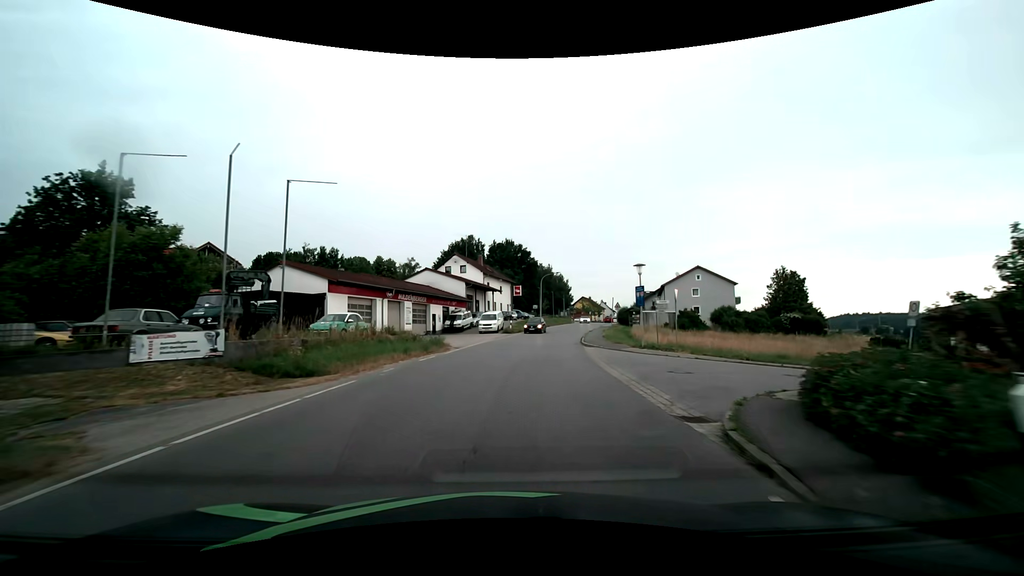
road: tertiary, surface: asphalt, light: Day
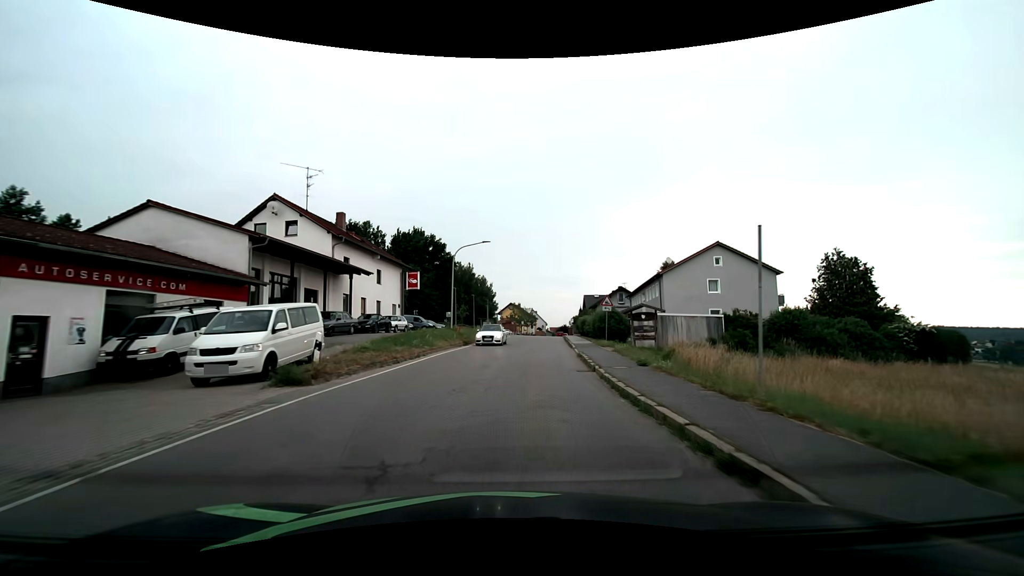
(+2.9, +35.1) m; +10°
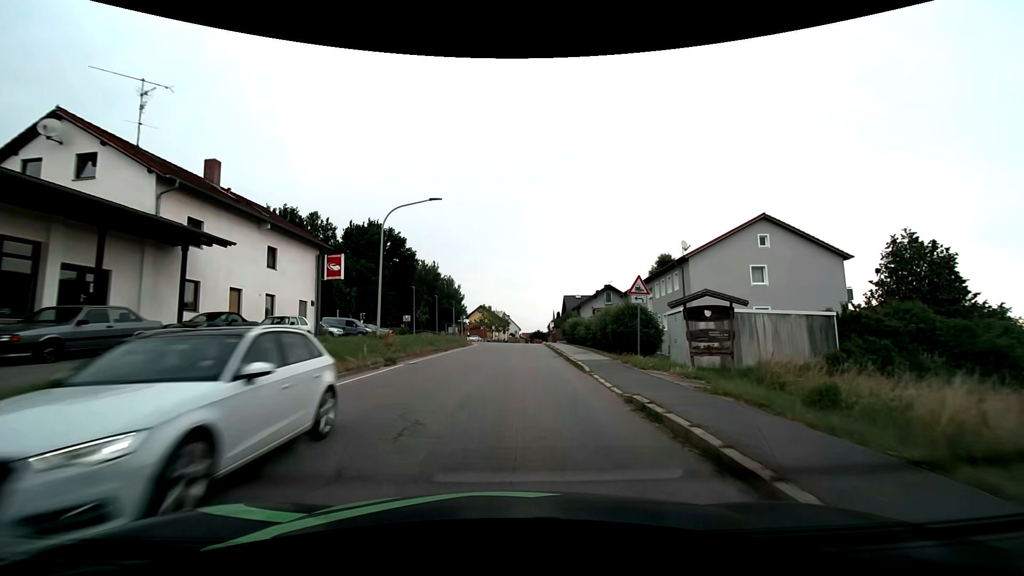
(+0.4, +14.3) m; +3°
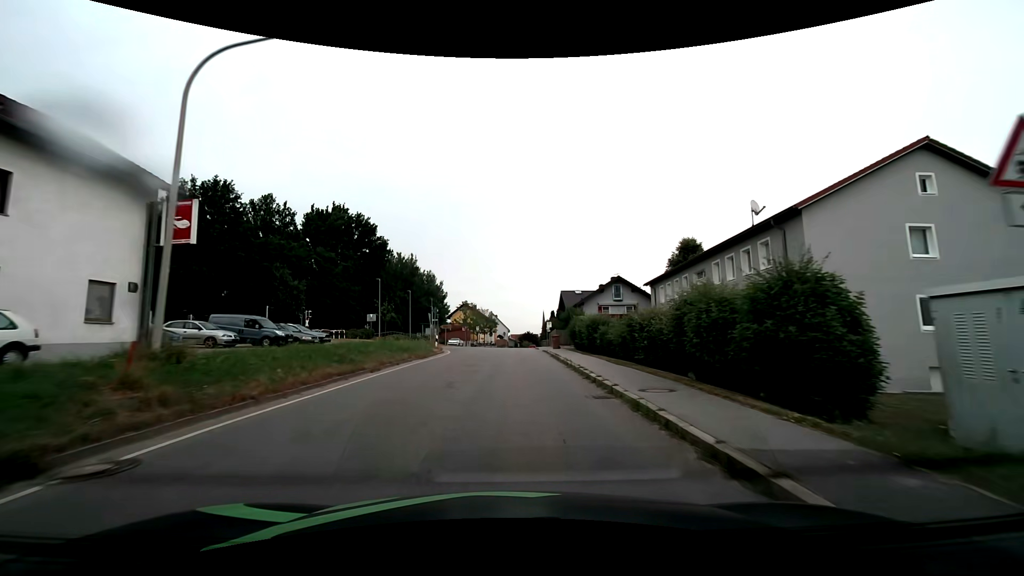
(+0.2, +14.6) m; +1°
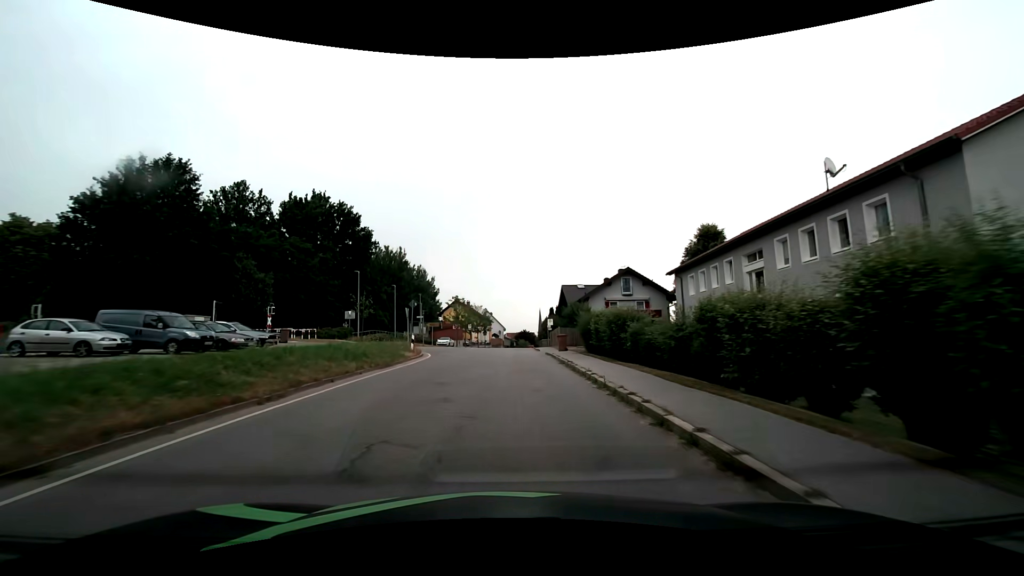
(0.0, +7.4) m; +1°
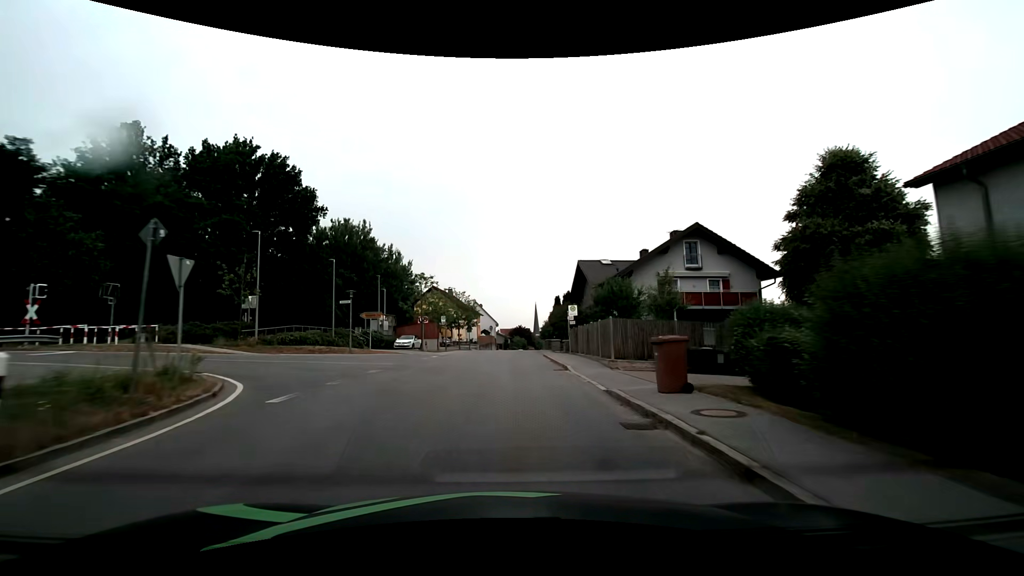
(+0.1, +22.2) m; 0°
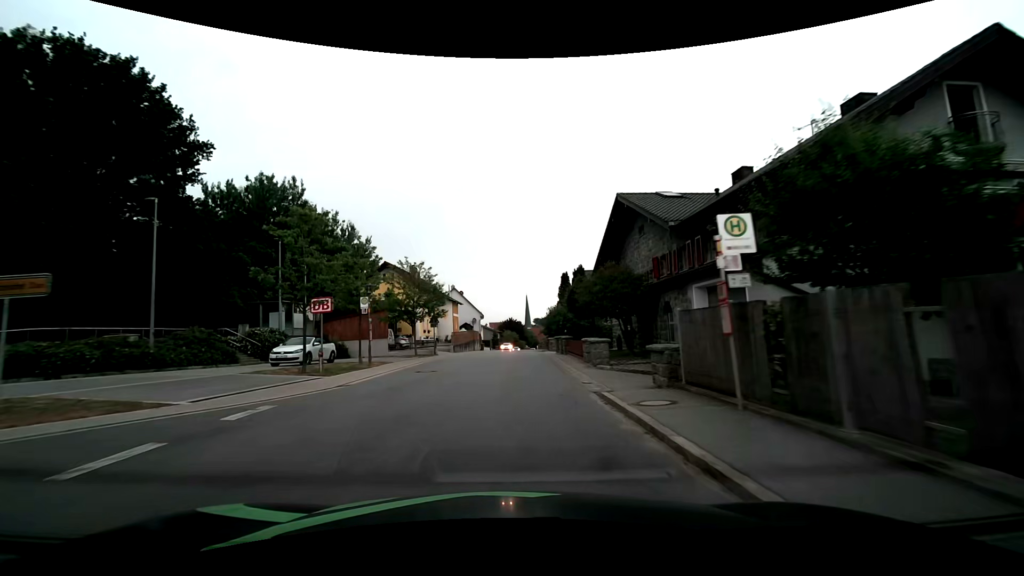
(+0.3, +22.4) m; +2°
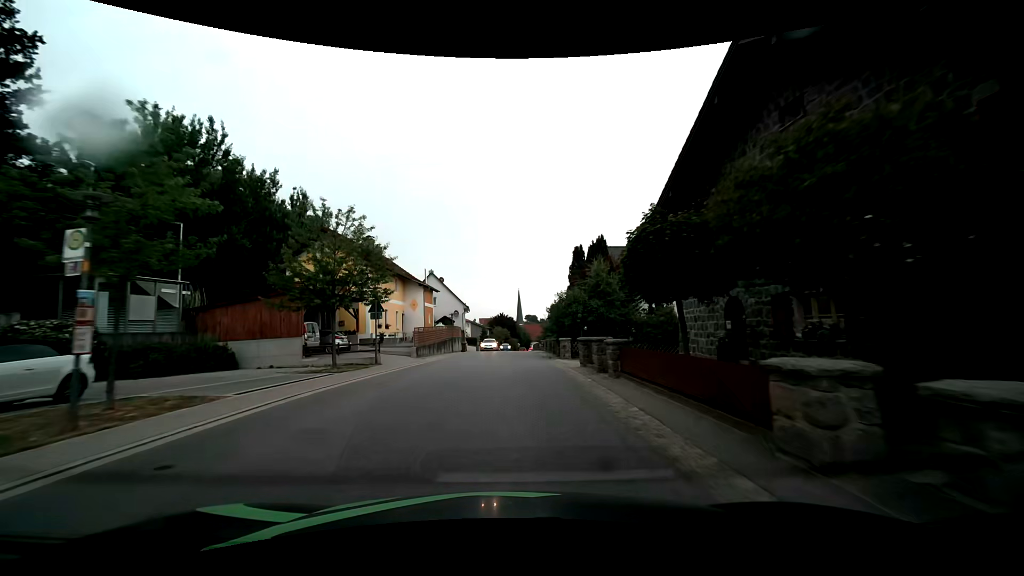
(0.0, +15.2) m; +1°
(0, +10) (0, +20) (0, +30) (+1, +40) (+1, +50) (+1, +60) (+1, +70) (+1, +80) (+1, +90) (+2, +100) m
